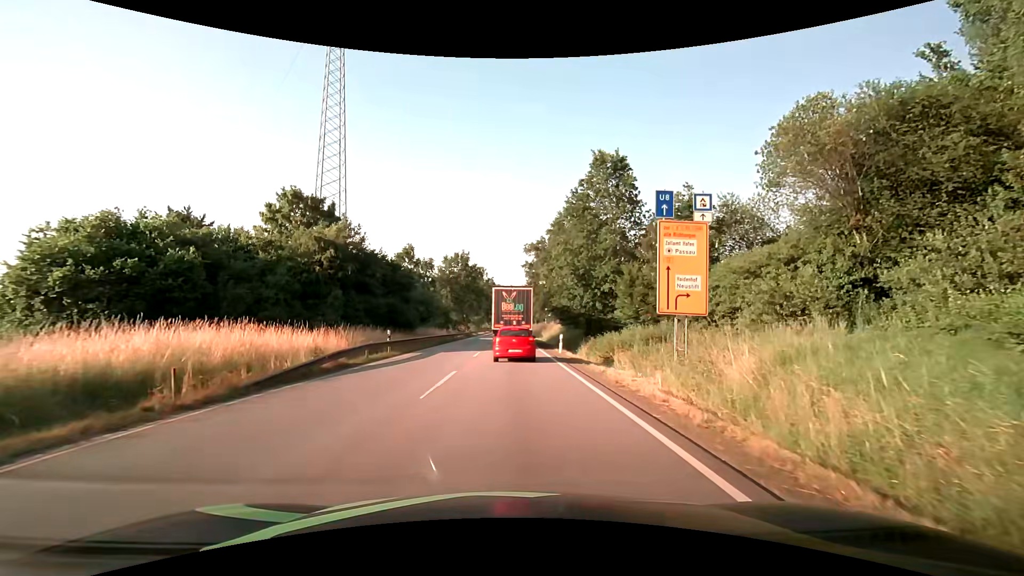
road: primary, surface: asphalt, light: Day
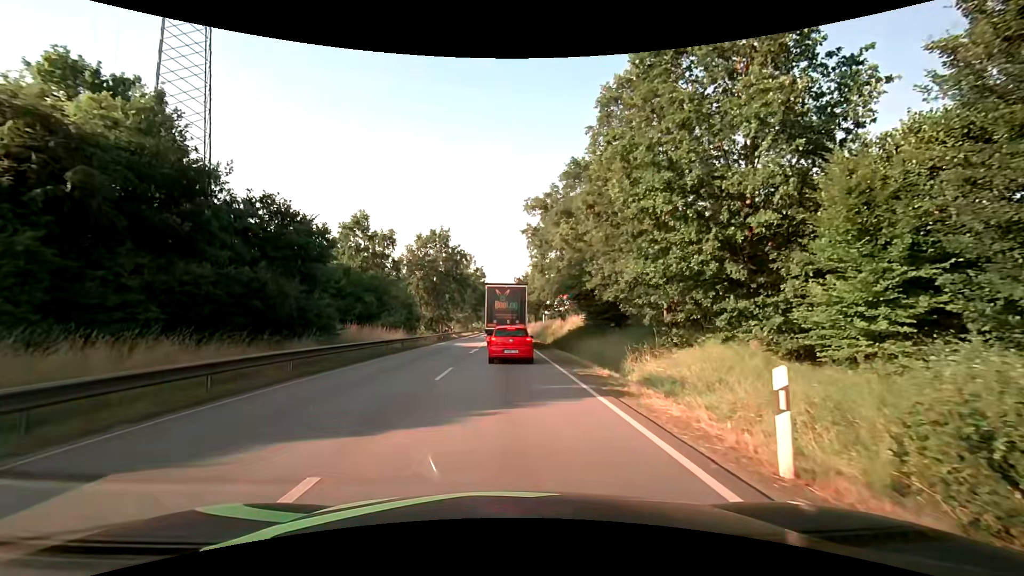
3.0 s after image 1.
(+0.1, +22.9) m; 0°
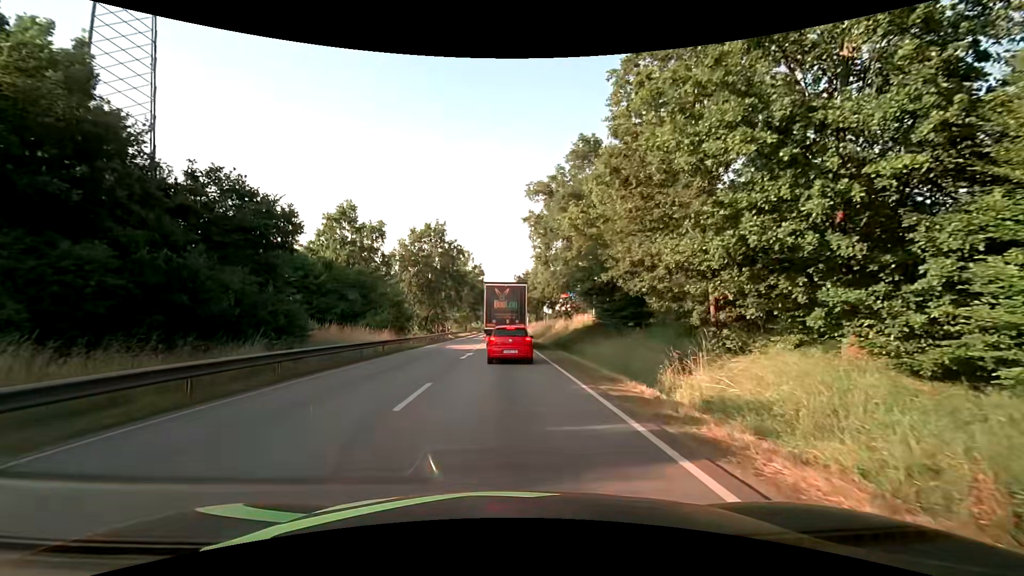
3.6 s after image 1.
(0.0, +4.6) m; +1°
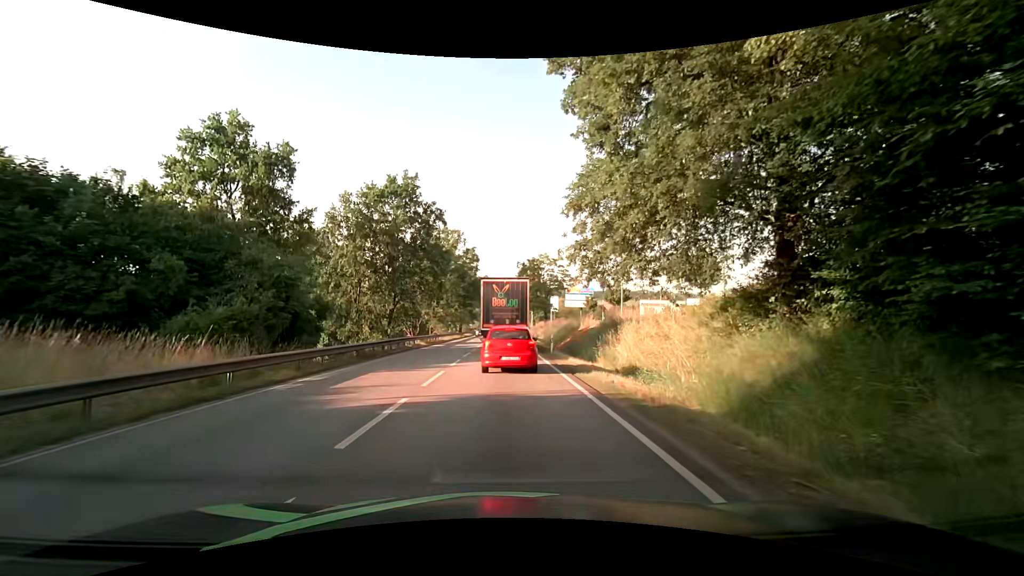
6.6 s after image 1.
(-0.1, +22.3) m; -1°
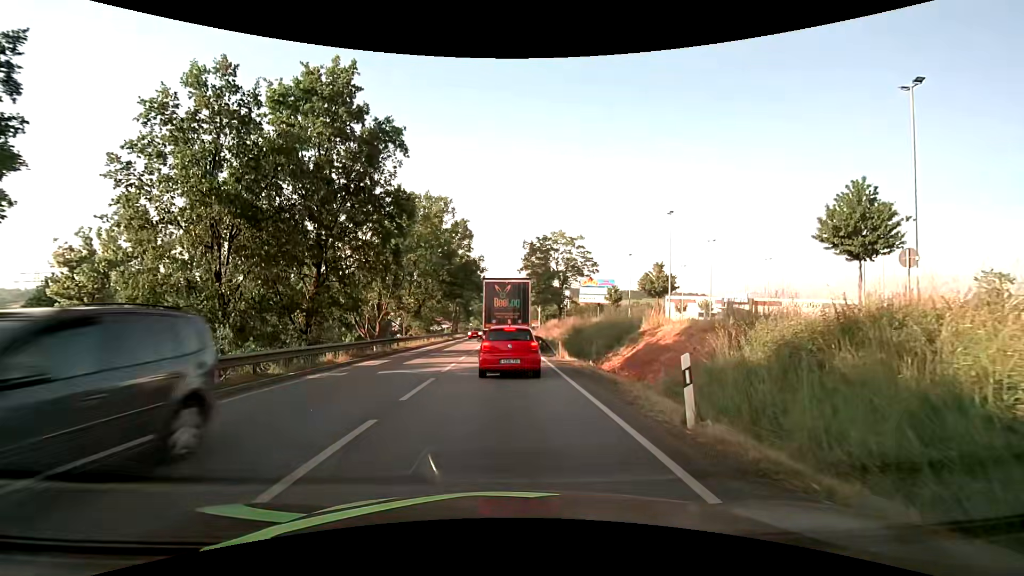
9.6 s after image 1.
(0.0, +20.1) m; 0°
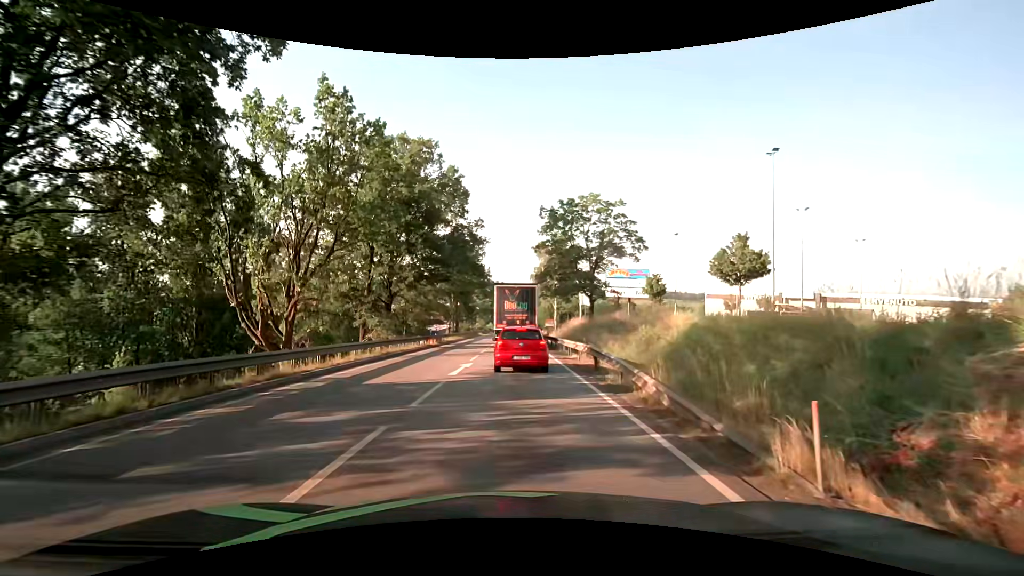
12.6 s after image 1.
(-0.2, +18.7) m; -2°
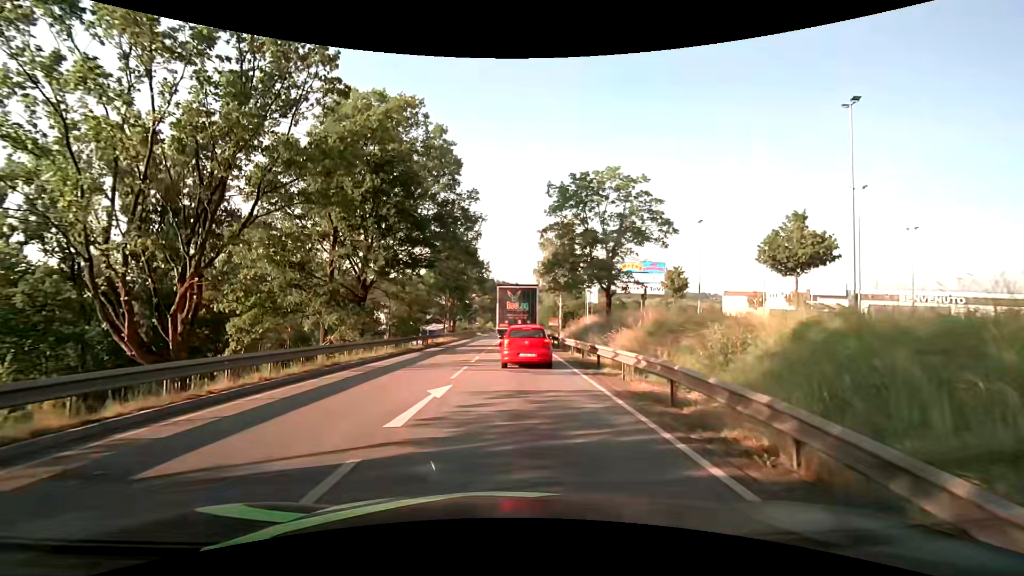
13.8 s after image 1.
(0.0, +7.6) m; +1°
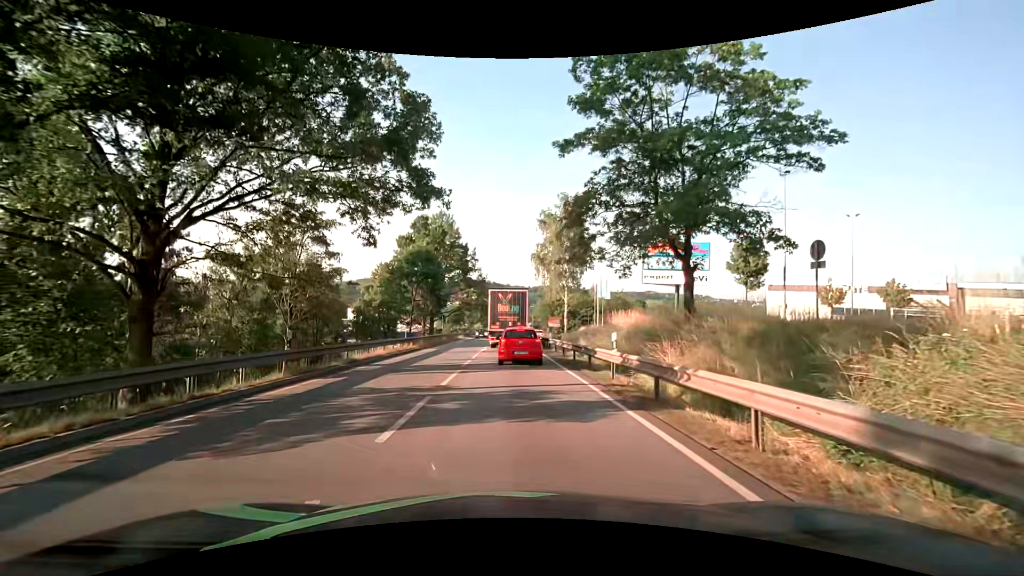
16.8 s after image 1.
(-0.1, +19.2) m; 0°
(0, +10) (0, +20) (0, +30) (0, +40) (0, +50) (0, +60) (0, +70) (0, +80) (0, +90) (0, +100) m
